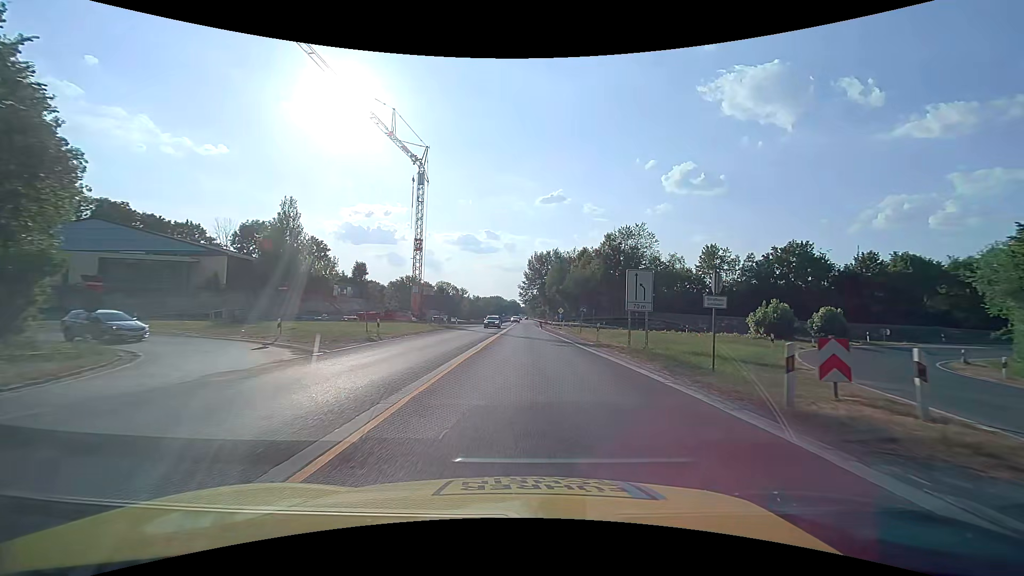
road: trunk_link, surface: asphalt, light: Day
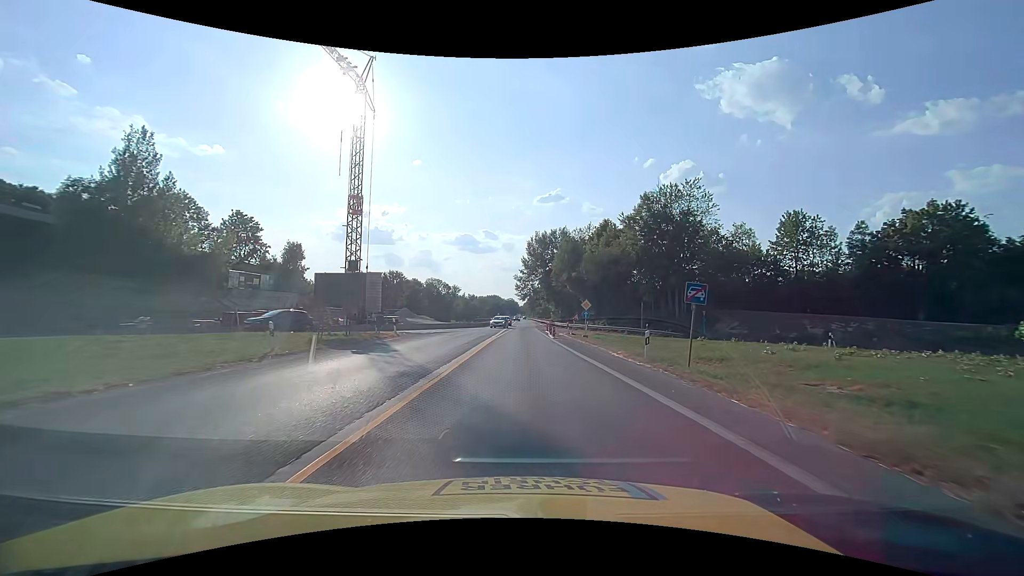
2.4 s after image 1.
(+0.2, +28.6) m; 0°
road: trunk
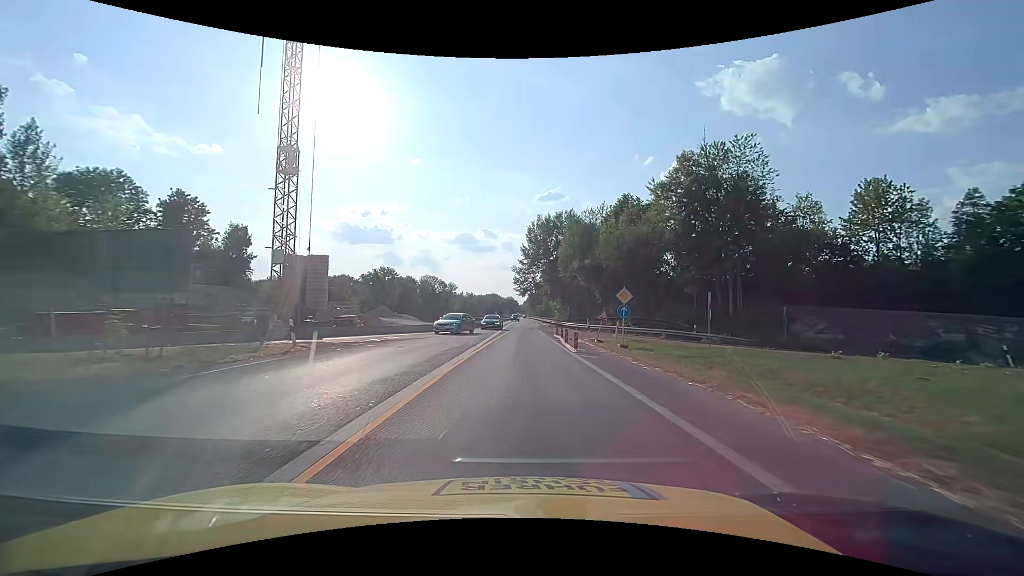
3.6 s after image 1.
(0.0, +14.3) m; 0°
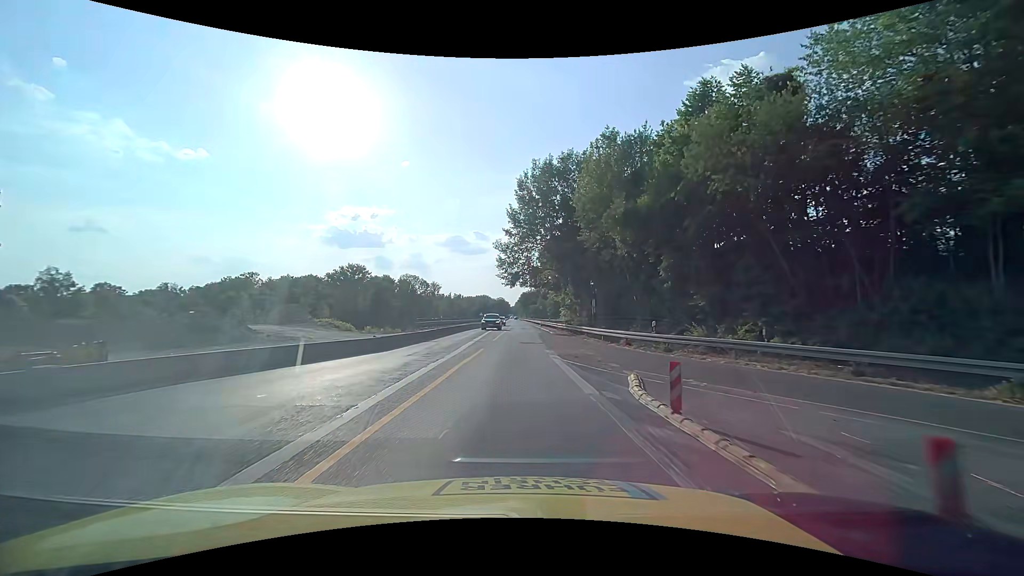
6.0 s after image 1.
(+0.3, +28.7) m; +1°
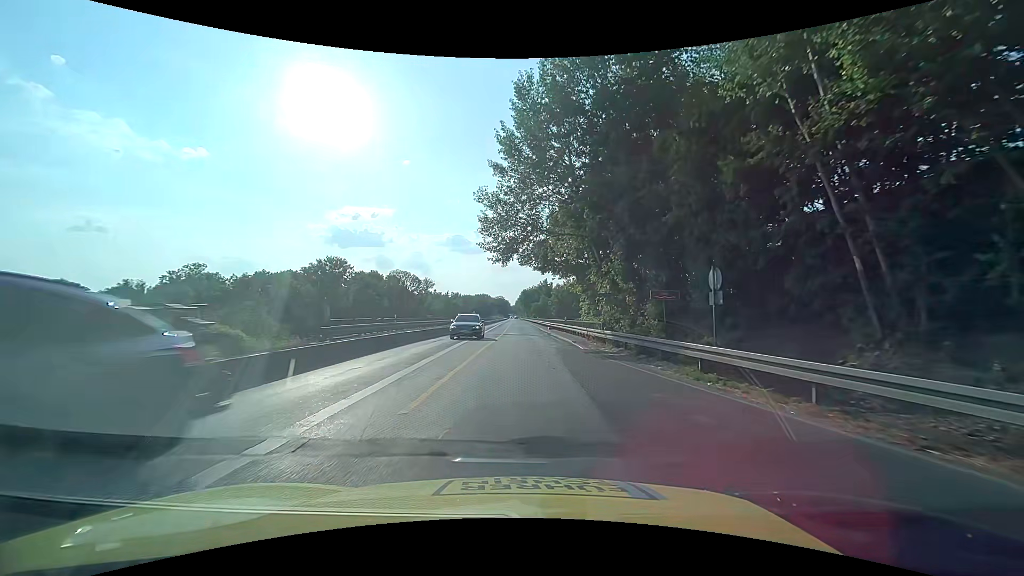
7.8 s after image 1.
(+0.1, +21.5) m; 0°
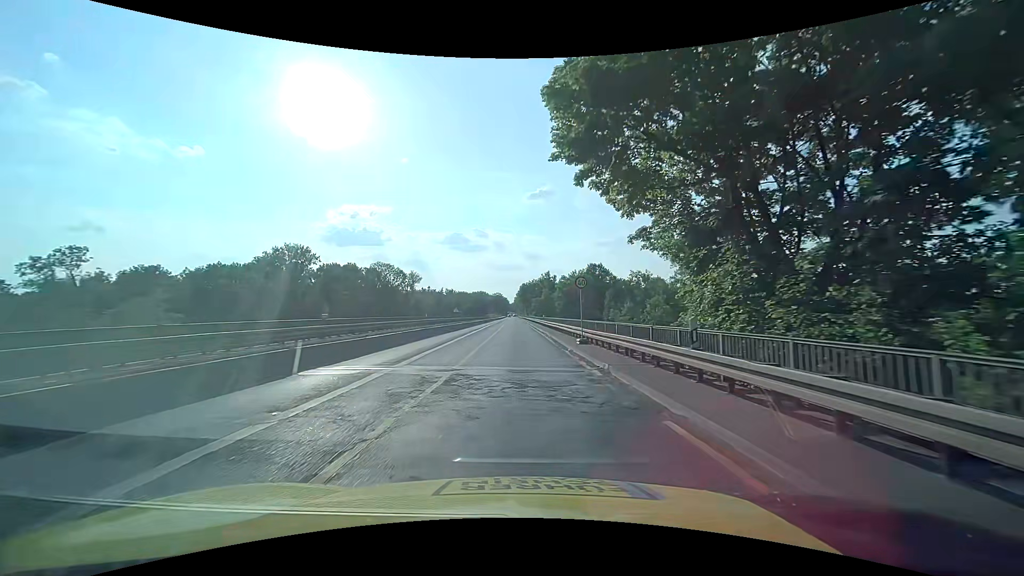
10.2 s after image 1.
(0.0, +28.5) m; 0°
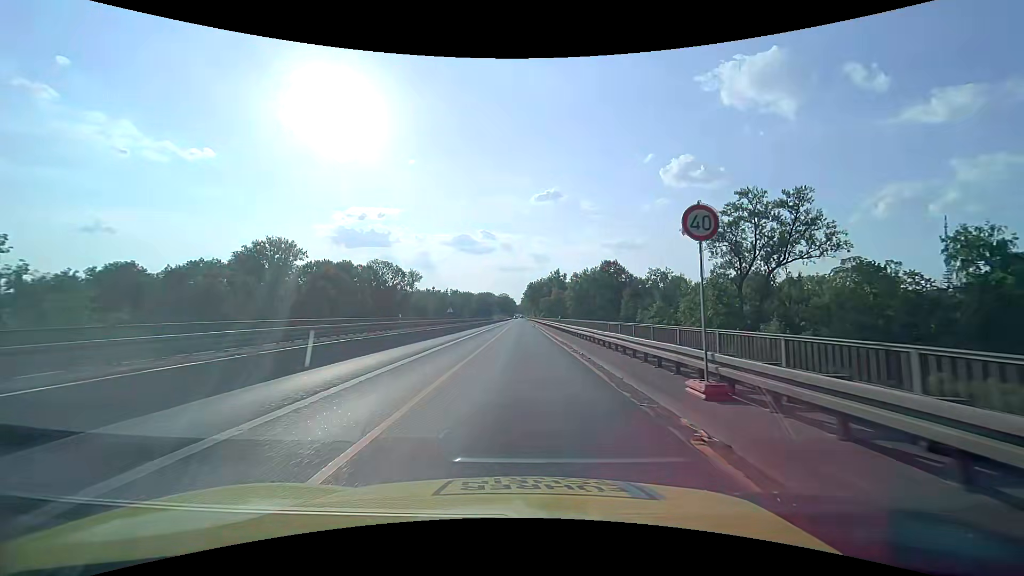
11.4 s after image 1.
(-0.1, +14.3) m; -1°
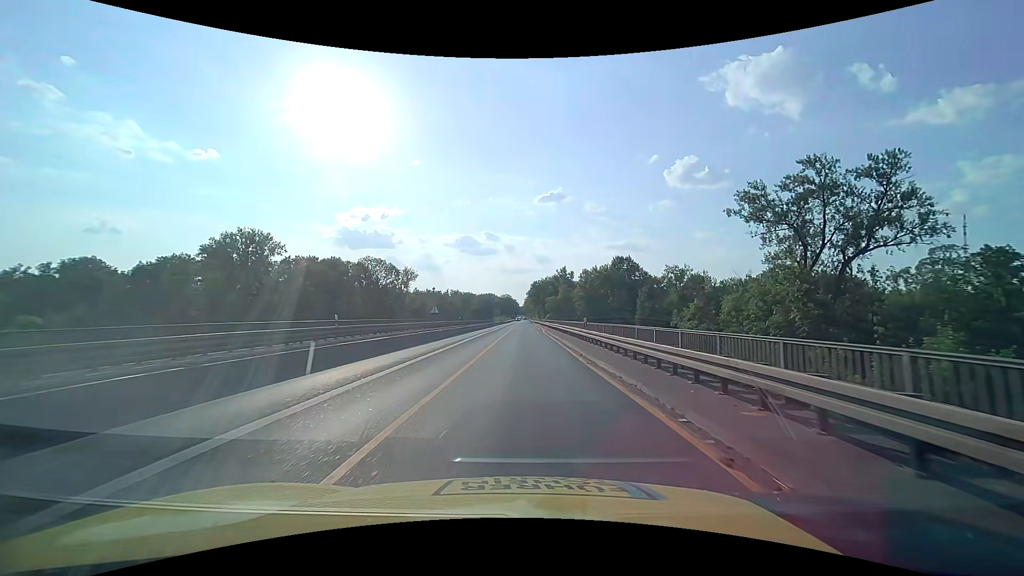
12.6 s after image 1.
(-0.1, +14.3) m; 0°
